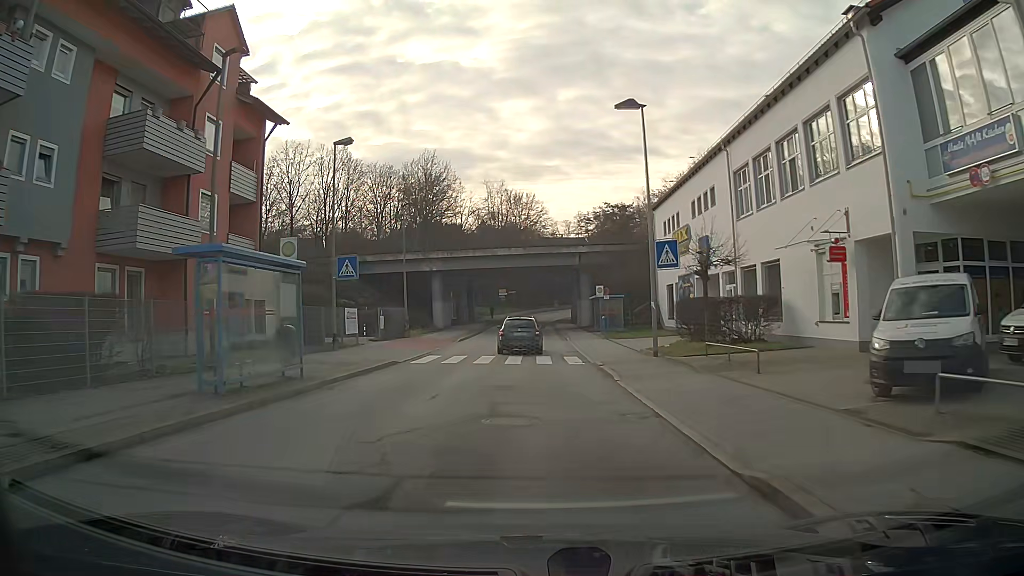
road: unclassified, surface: asphalt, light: Day
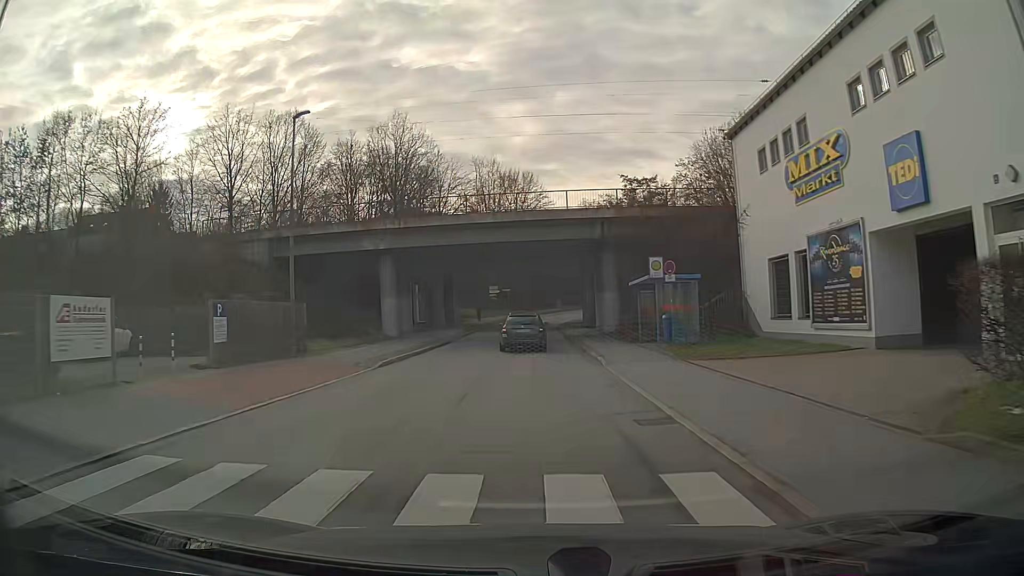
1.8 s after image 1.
(+0.1, +19.5) m; 0°
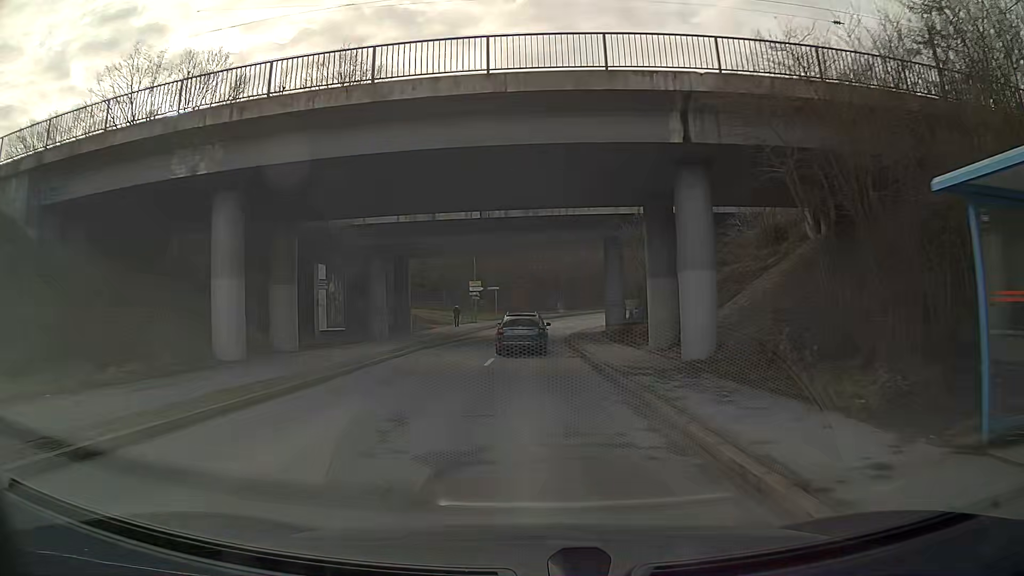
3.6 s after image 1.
(0.0, +20.9) m; 0°
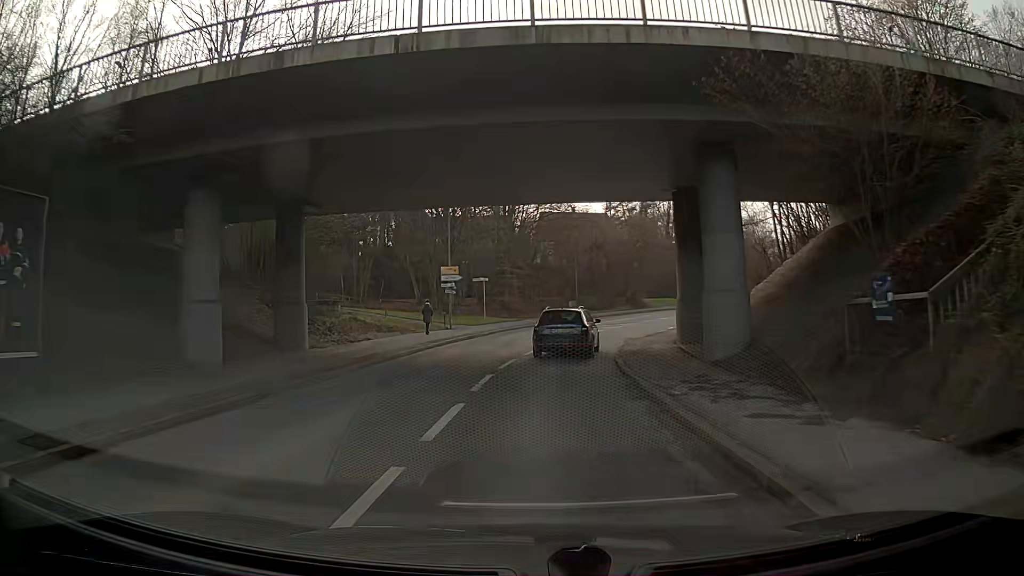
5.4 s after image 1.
(0.0, +20.2) m; 0°
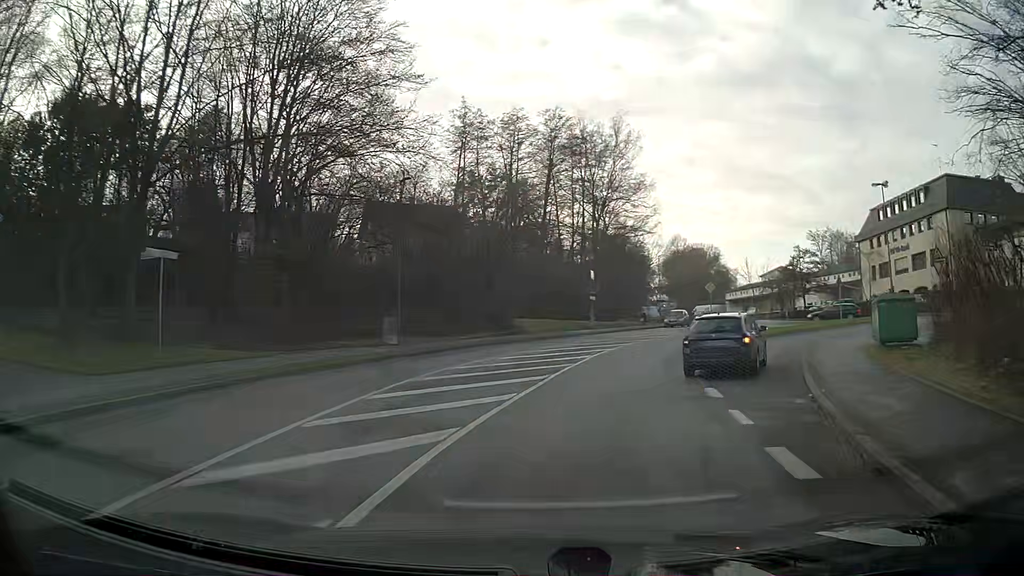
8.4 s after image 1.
(+3.4, +29.7) m; +16°
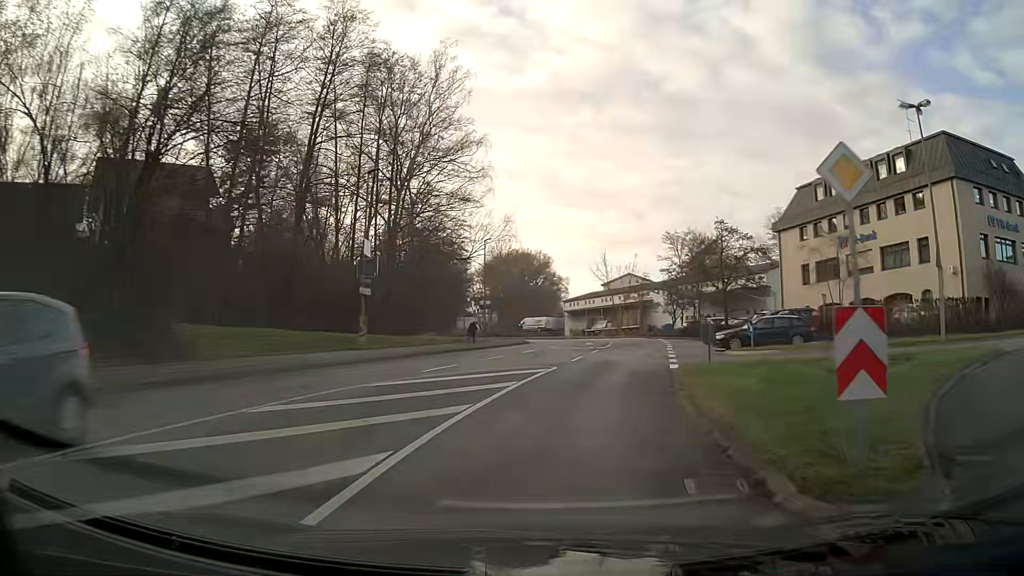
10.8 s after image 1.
(+3.4, +26.3) m; +15°
